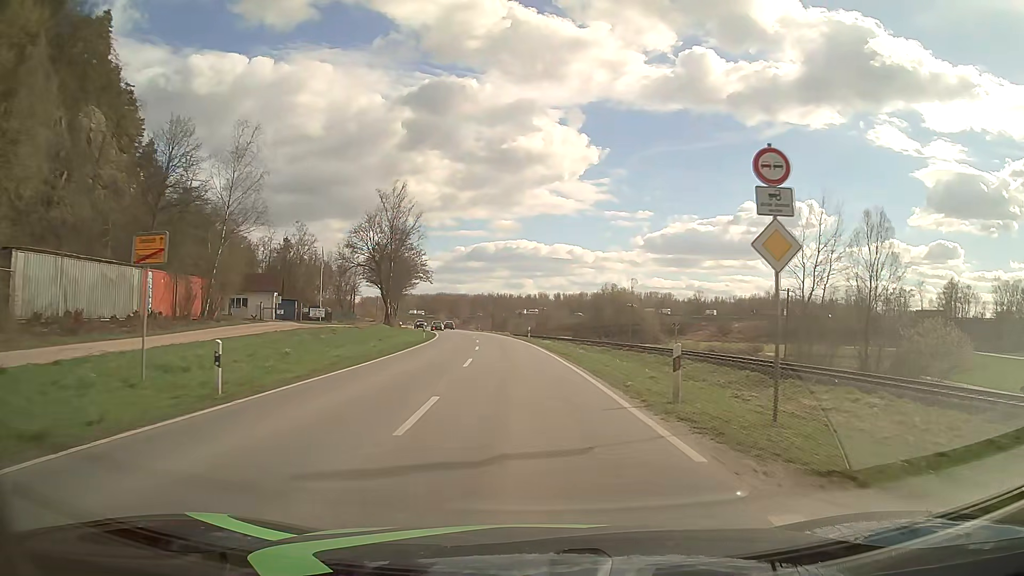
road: secondary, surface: asphalt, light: Day
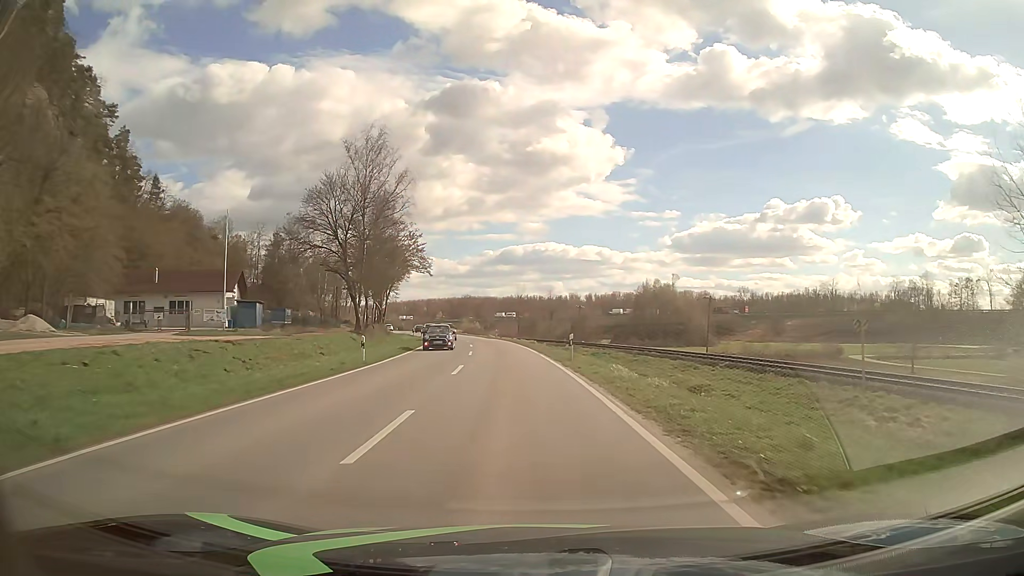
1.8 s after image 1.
(-0.4, +26.1) m; -2°
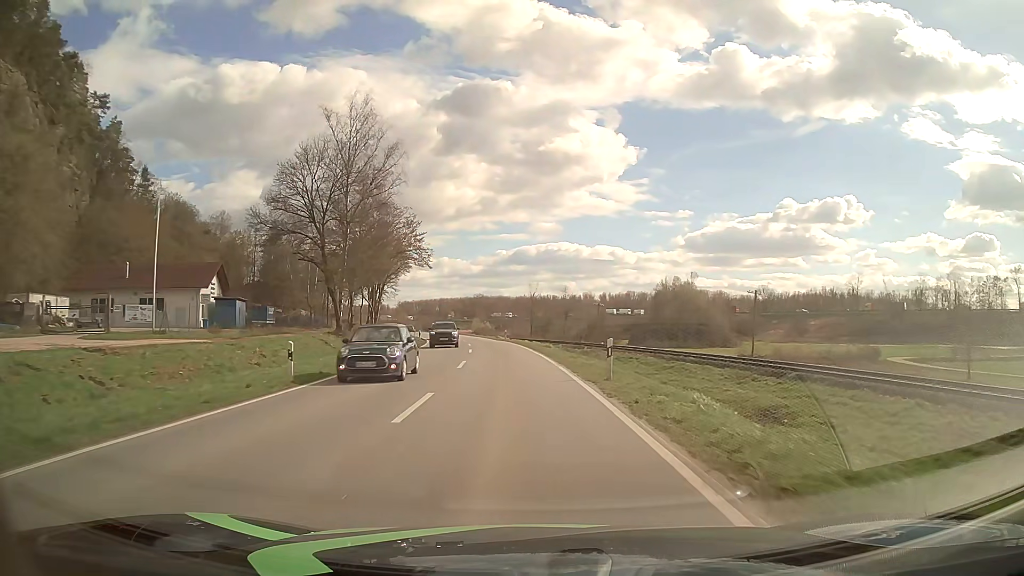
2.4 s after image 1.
(-0.1, +9.4) m; -1°
